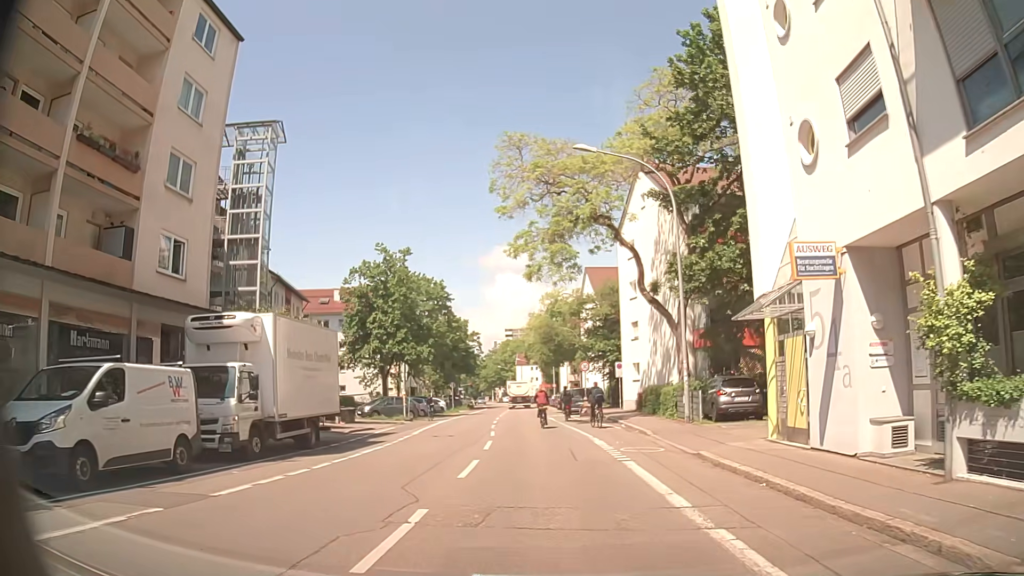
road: residential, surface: asphalt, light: Day
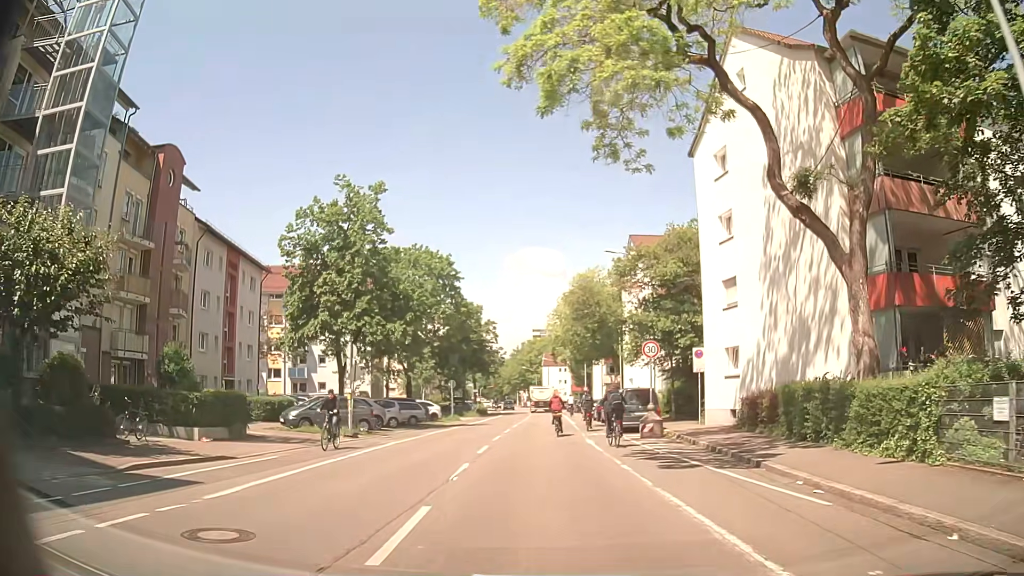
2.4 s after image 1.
(-0.1, +17.7) m; -2°
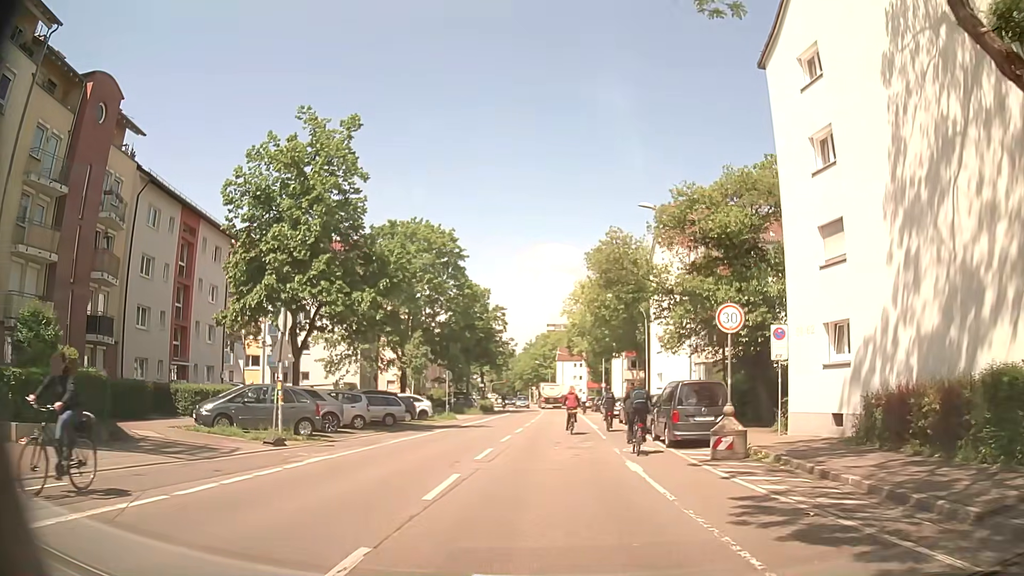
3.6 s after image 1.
(0.0, +8.8) m; 0°
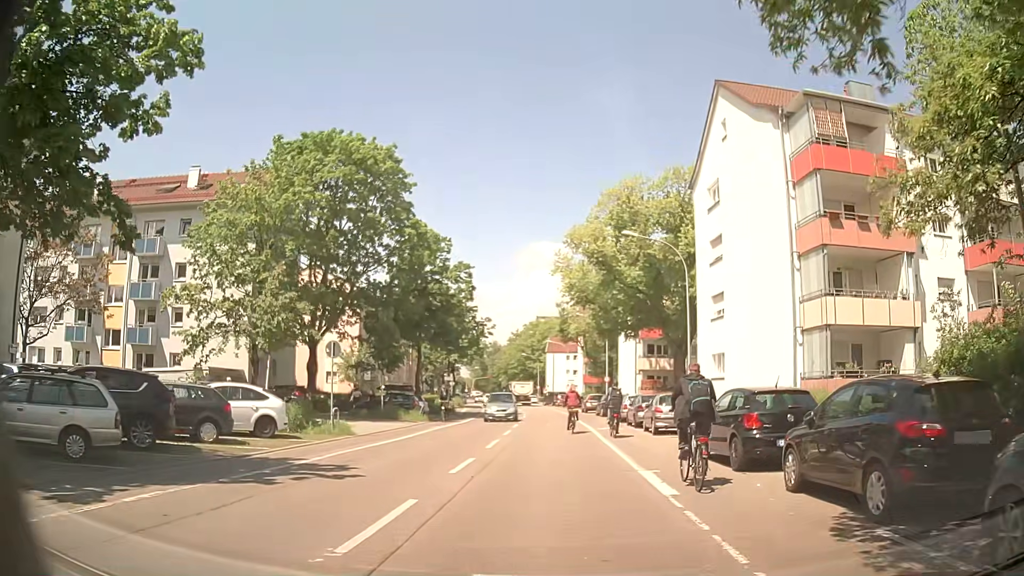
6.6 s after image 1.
(-0.1, +21.1) m; 0°
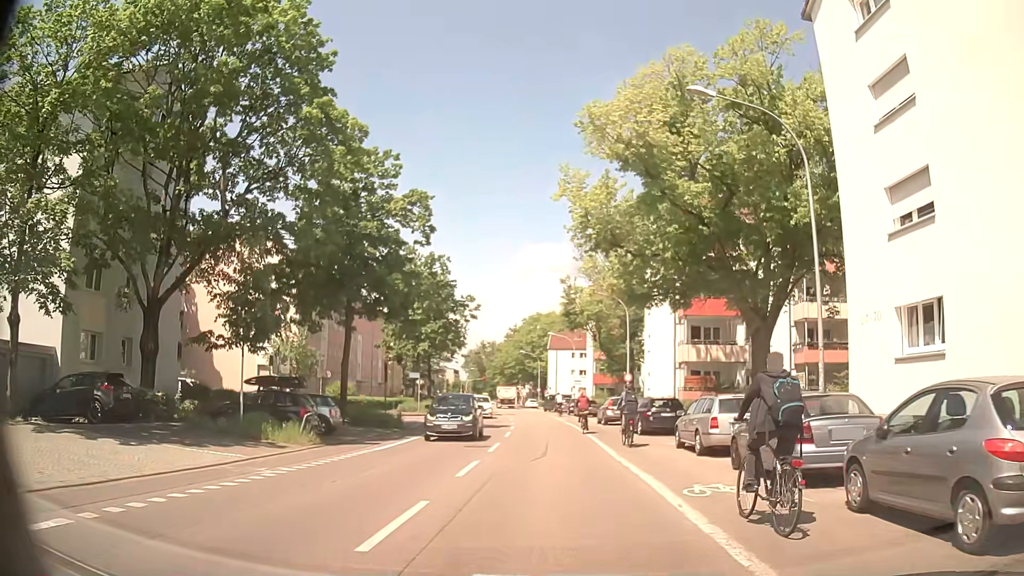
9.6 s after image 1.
(0.0, +17.7) m; 0°
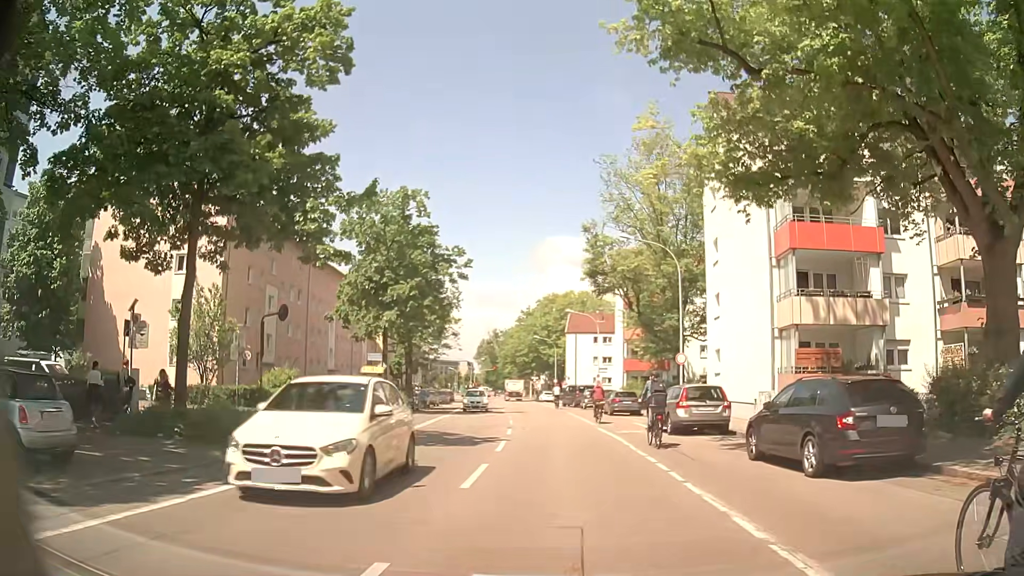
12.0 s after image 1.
(-0.4, +15.8) m; -1°
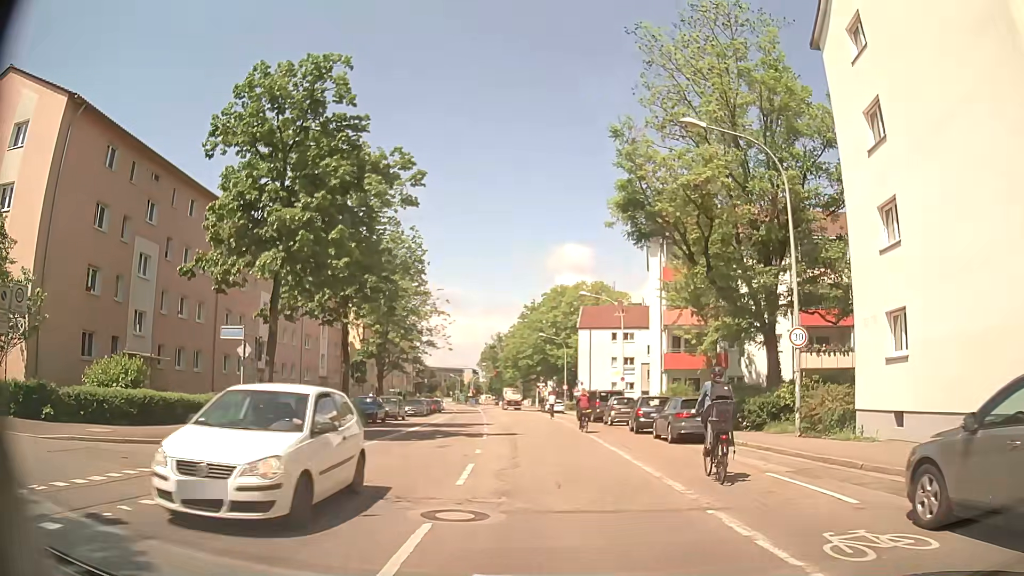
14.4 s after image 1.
(-0.3, +17.0) m; -1°
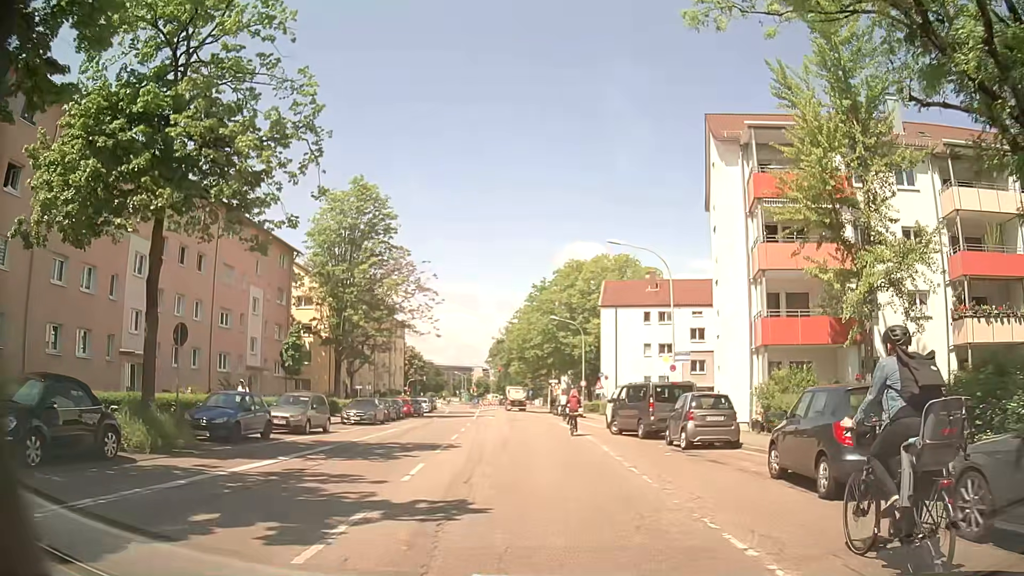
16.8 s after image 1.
(-0.2, +17.4) m; -3°
